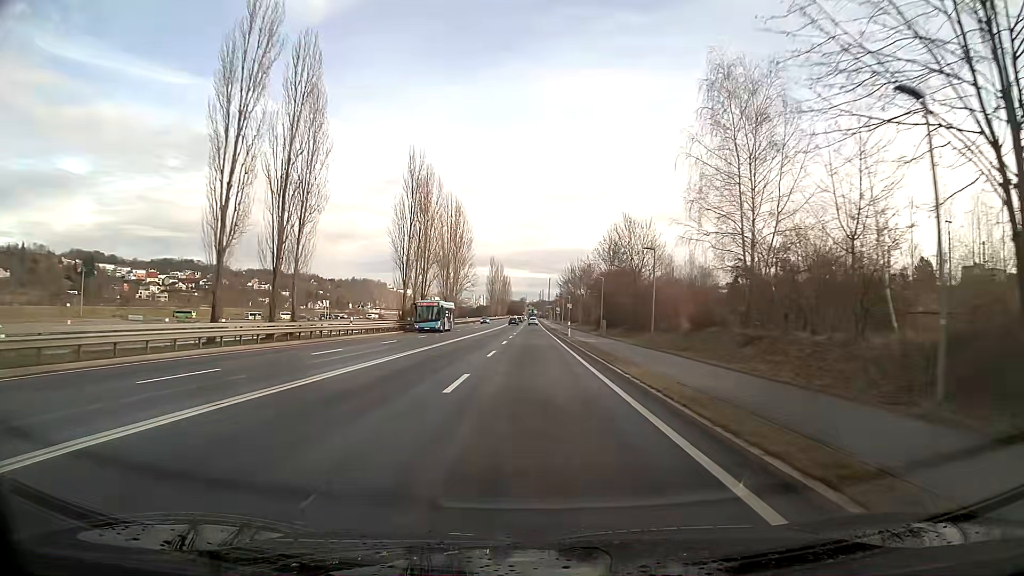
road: primary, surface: asphalt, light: Day
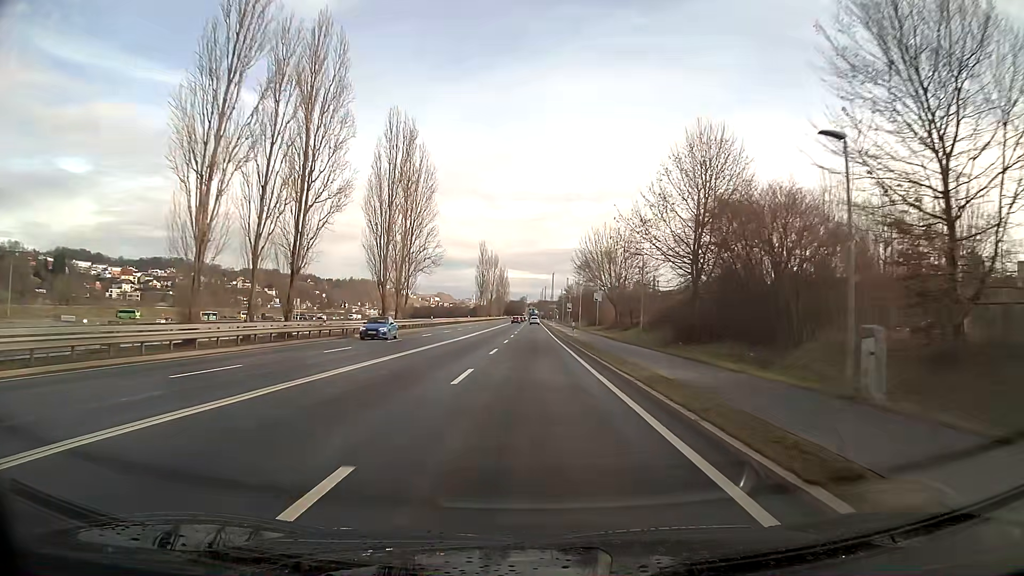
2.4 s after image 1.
(0.0, +46.5) m; 0°
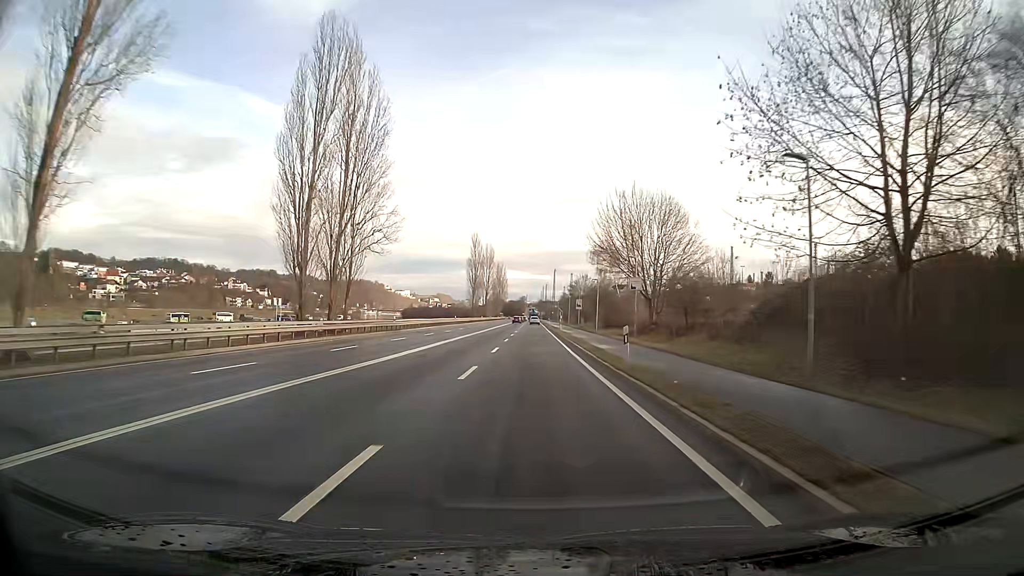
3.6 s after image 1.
(0.0, +23.0) m; 0°
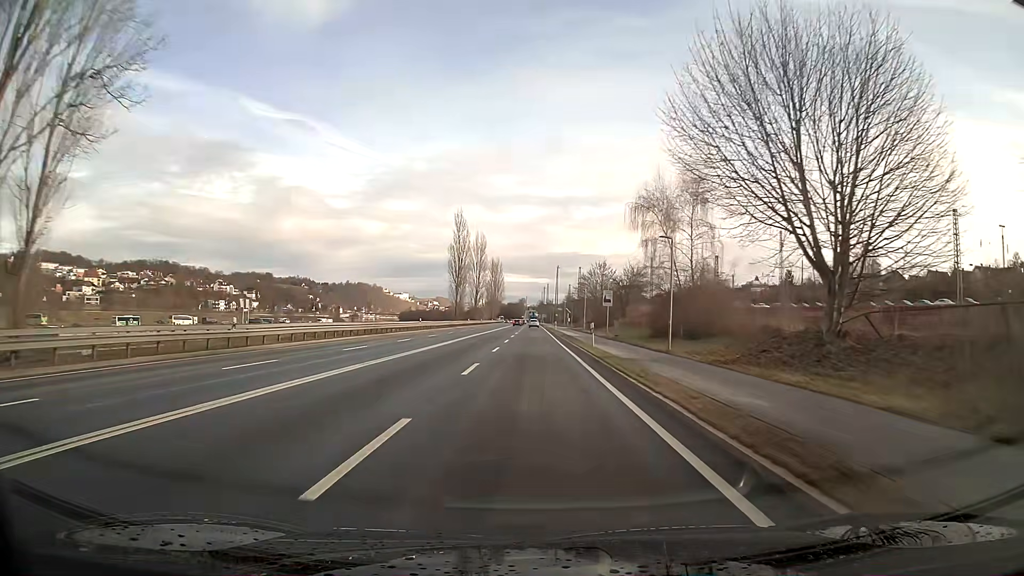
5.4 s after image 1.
(0.0, +34.2) m; 0°
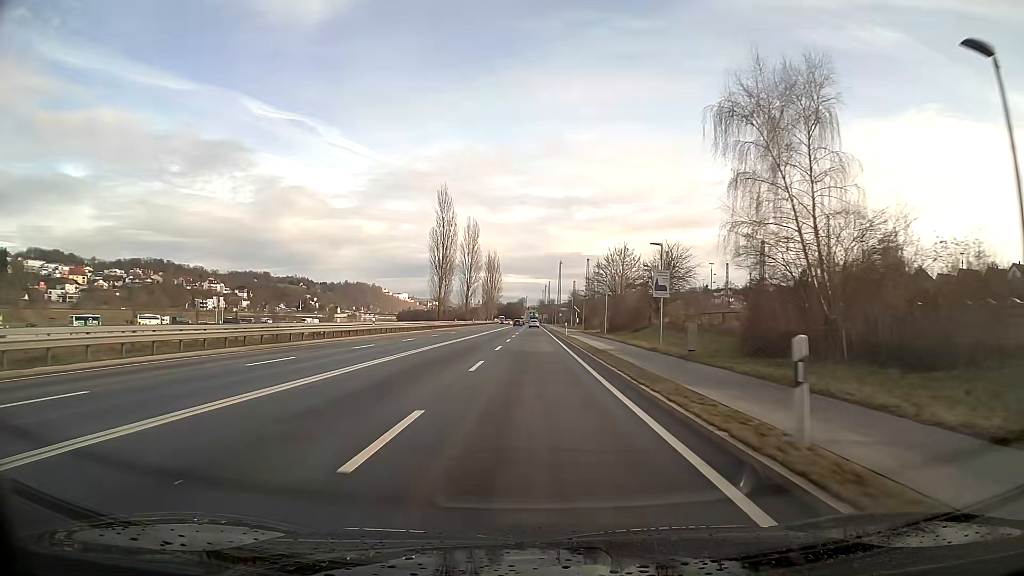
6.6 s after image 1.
(0.0, +22.5) m; 0°
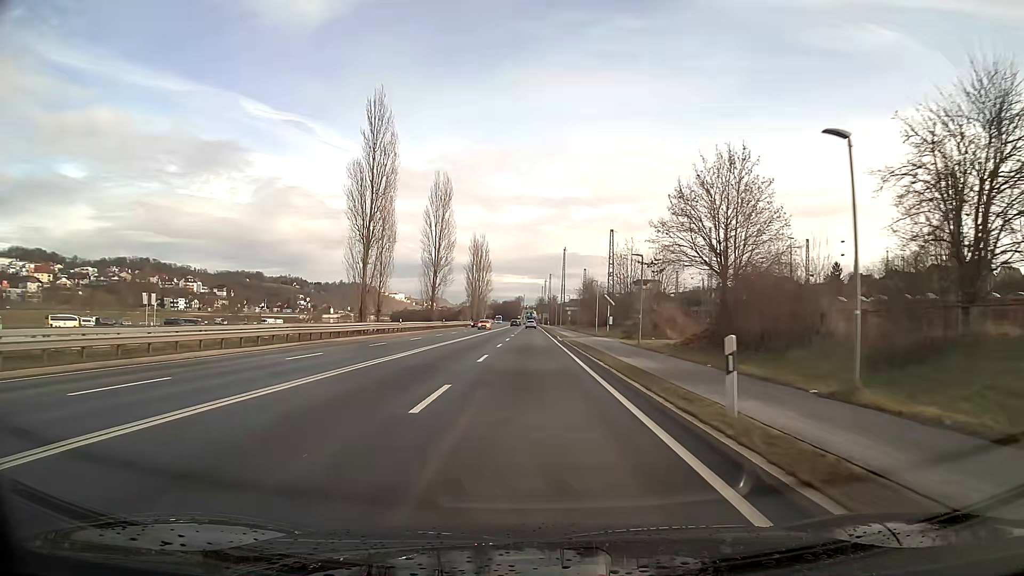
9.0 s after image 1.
(+0.2, +44.3) m; 0°
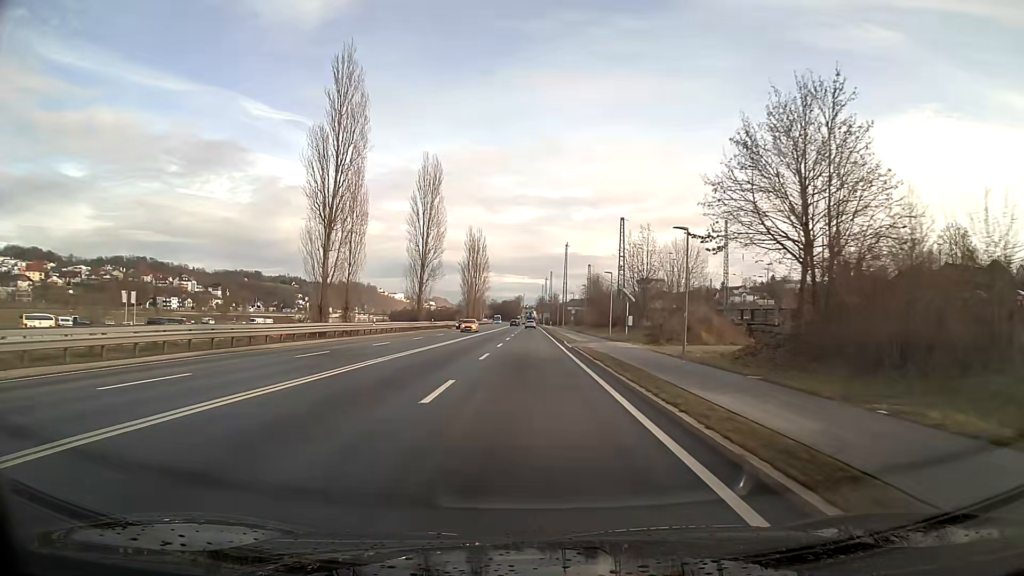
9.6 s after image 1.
(0.0, +10.9) m; 0°
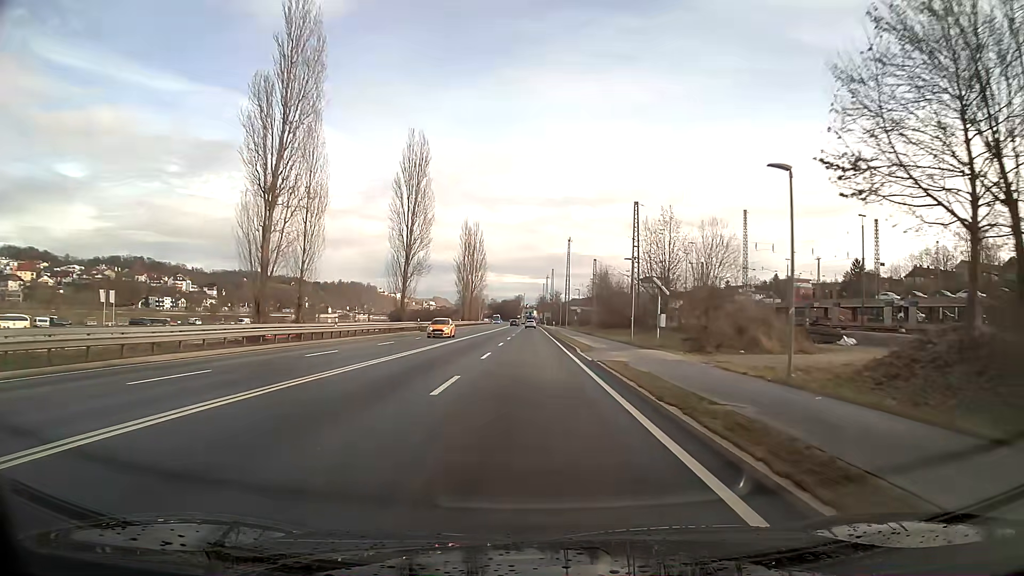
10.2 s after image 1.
(0.0, +10.9) m; 0°
